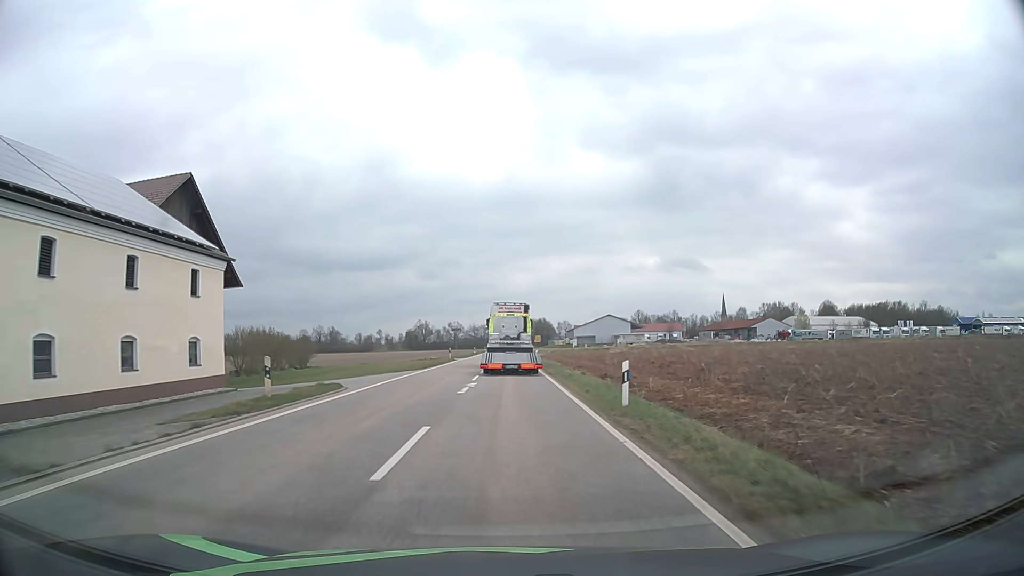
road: tertiary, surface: asphalt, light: Day
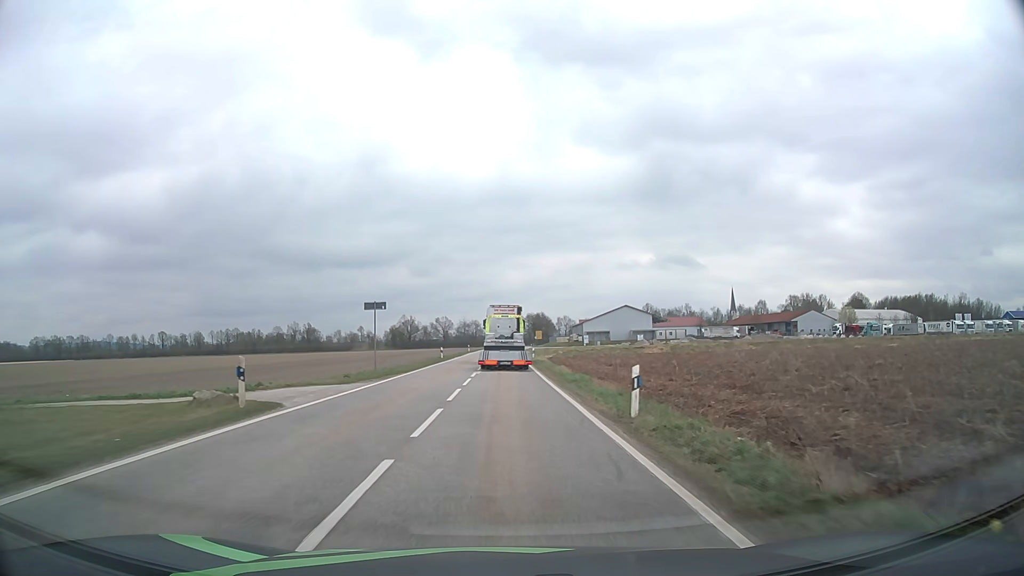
(0.0, +45.3) m; 0°
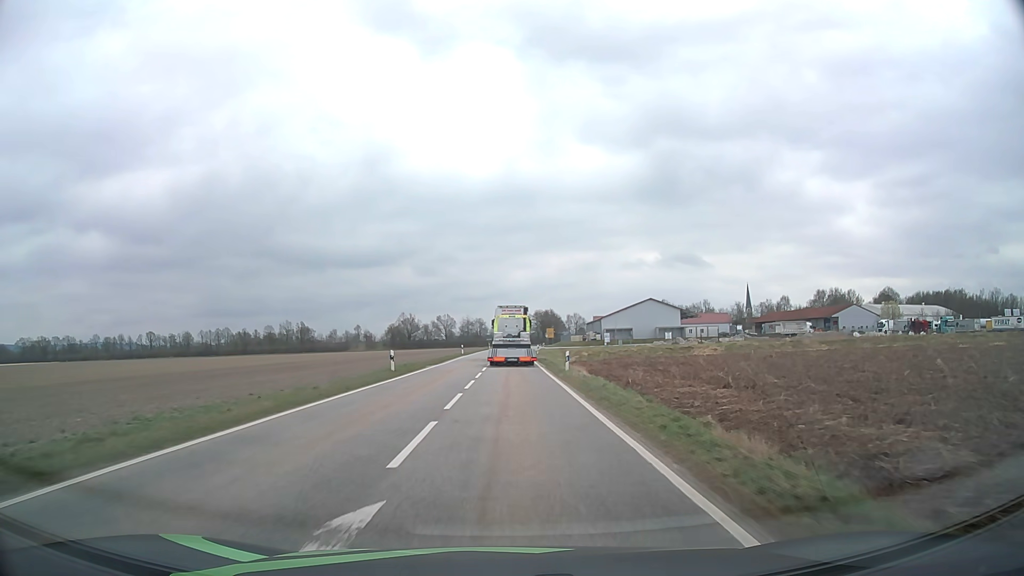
(-0.1, +26.7) m; 0°
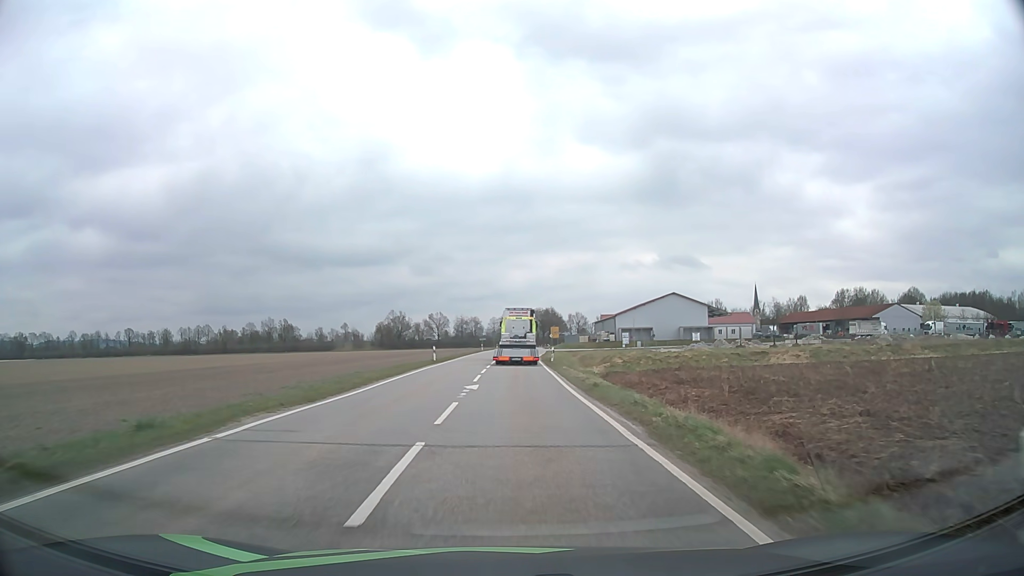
(-0.1, +26.5) m; 0°
(0, +10) (0, +20) (0, +30) (0, +40) (+1, +50) (+1, +60) (+2, +70) (+2, +80) (+3, +90) (+4, +100) m
